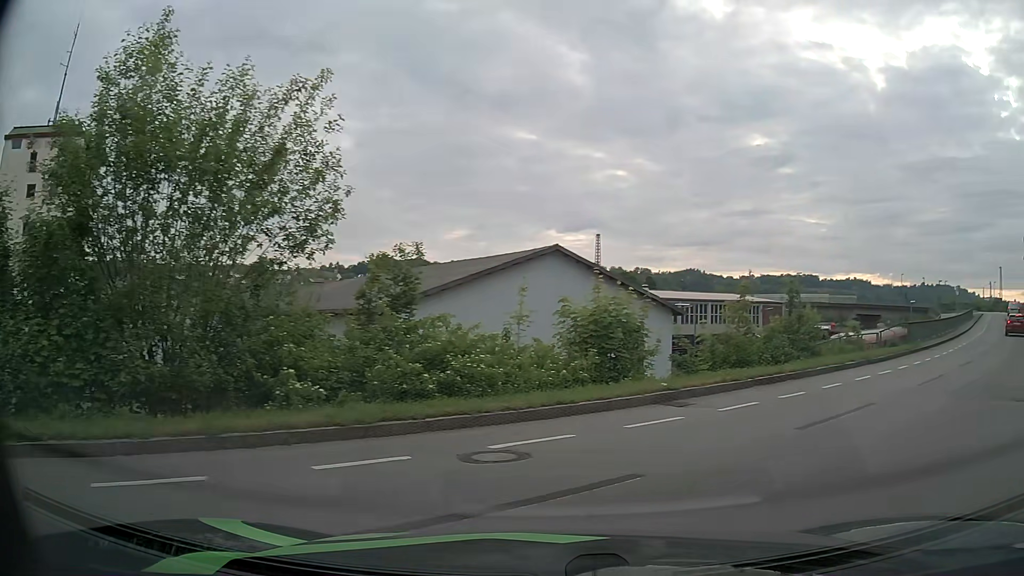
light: Day
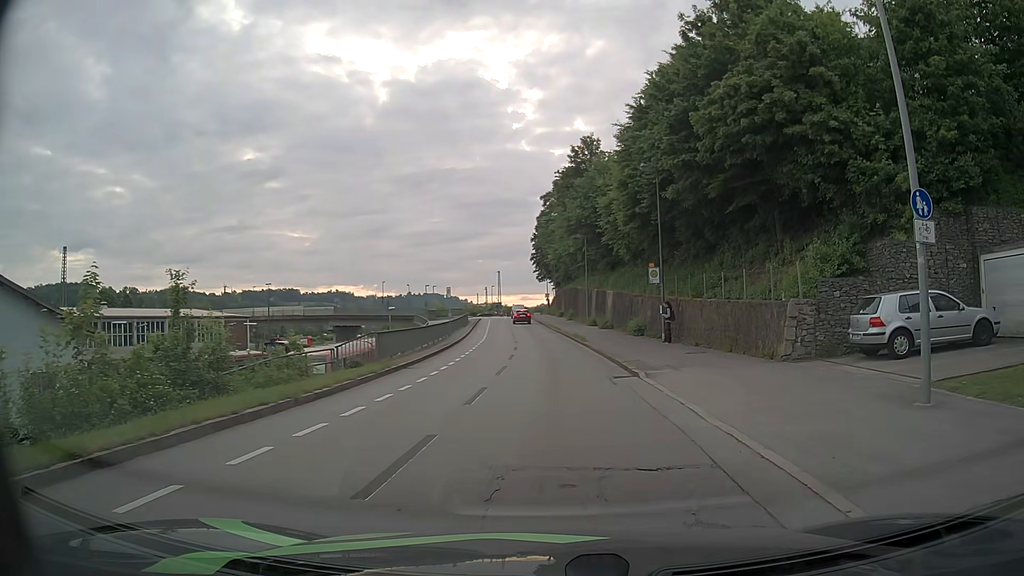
(+3.5, +8.0) m; +43°
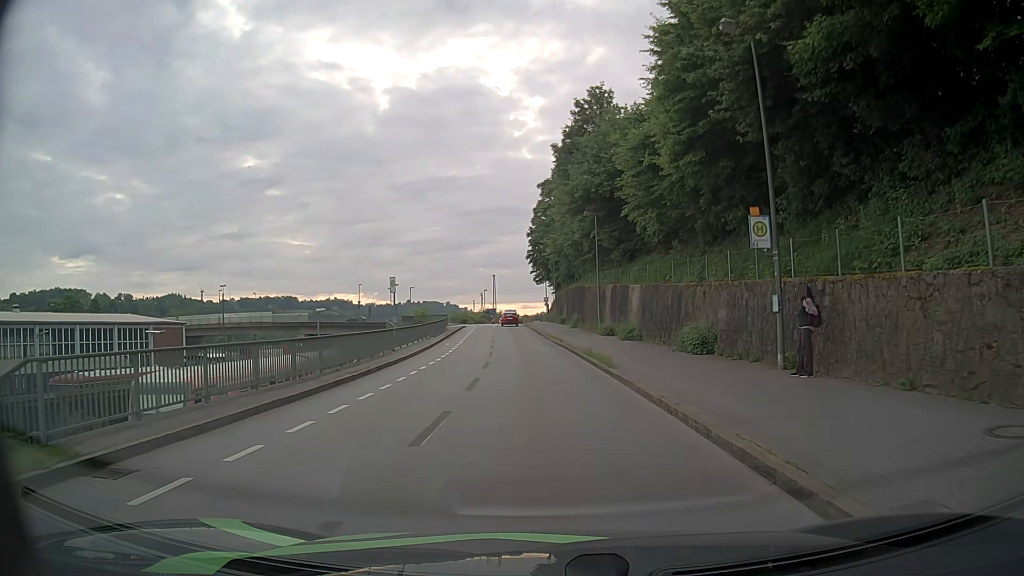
(+0.2, +15.9) m; 0°
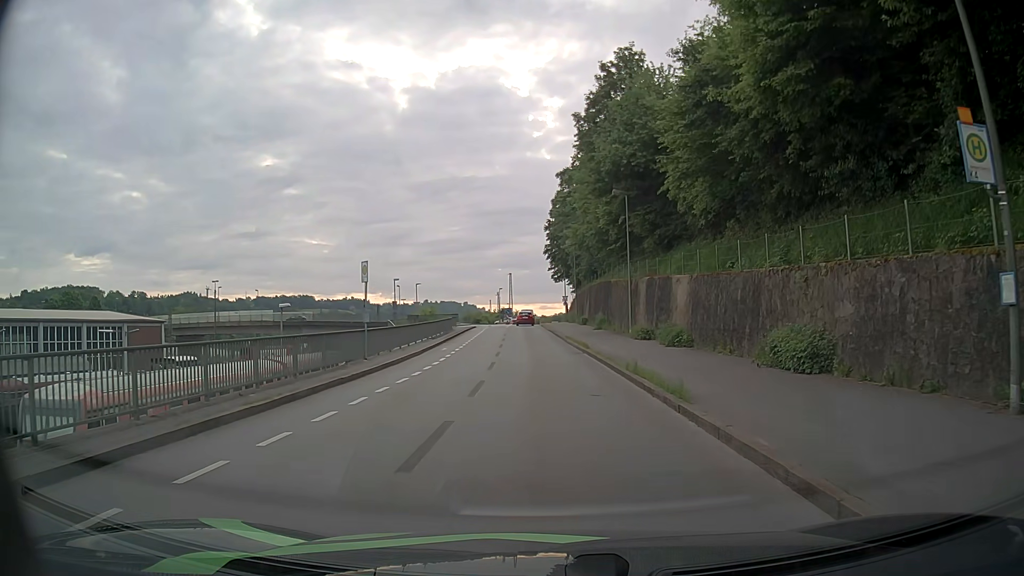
(-0.1, +7.4) m; -1°
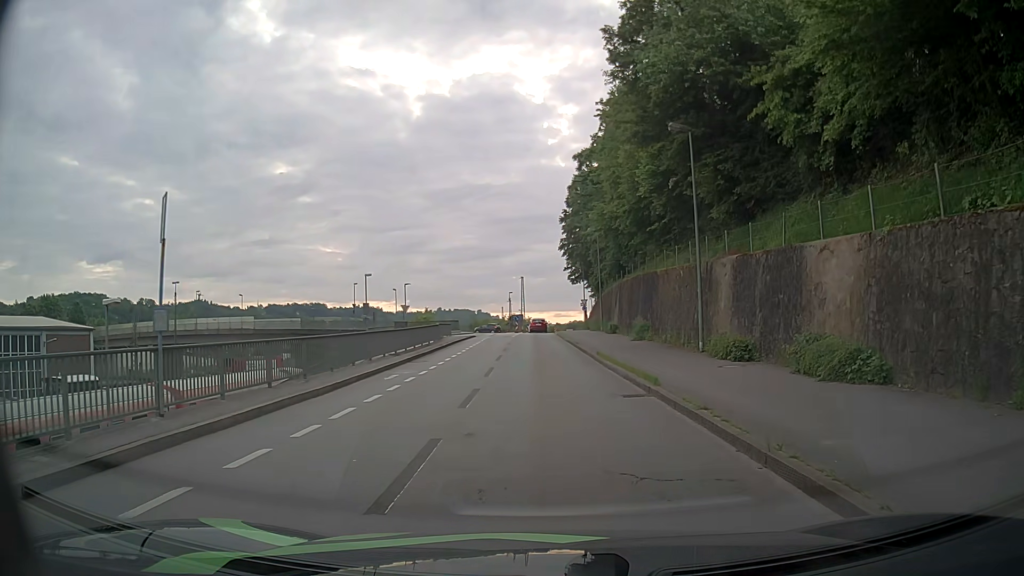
(-0.2, +13.4) m; -1°
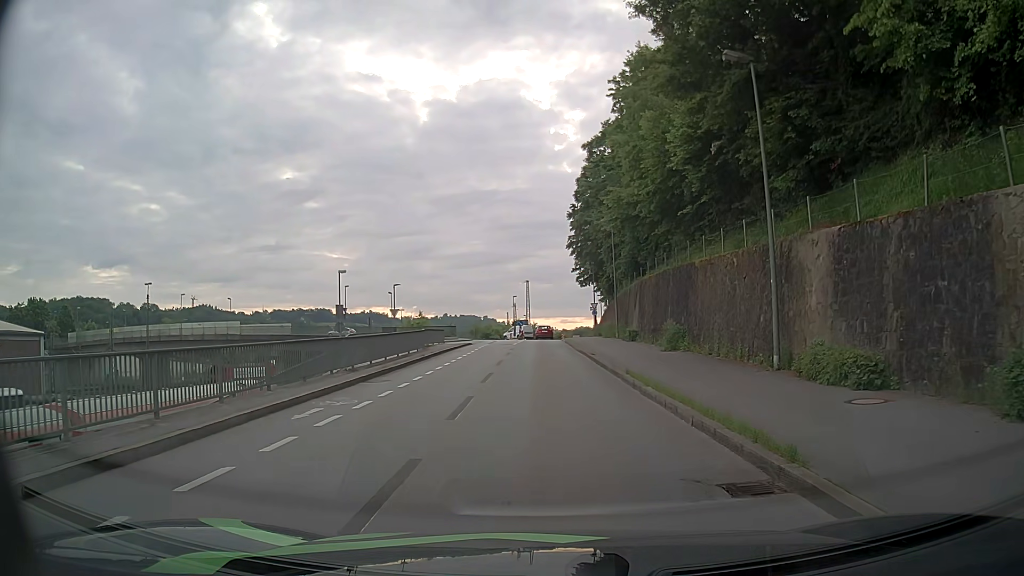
(0.0, +7.1) m; -1°
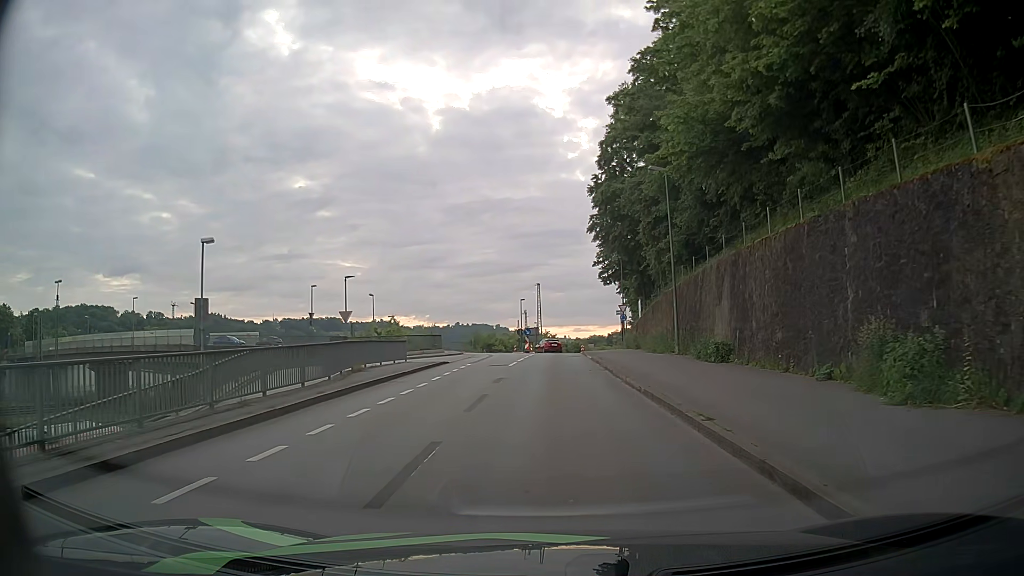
(-0.1, +17.0) m; 0°
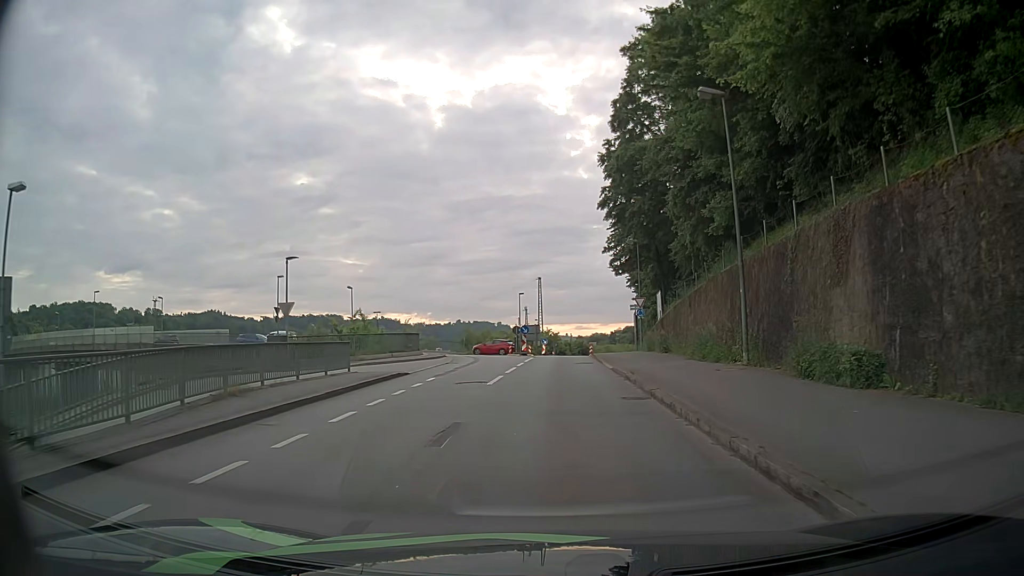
(-0.1, +9.5) m; -1°
